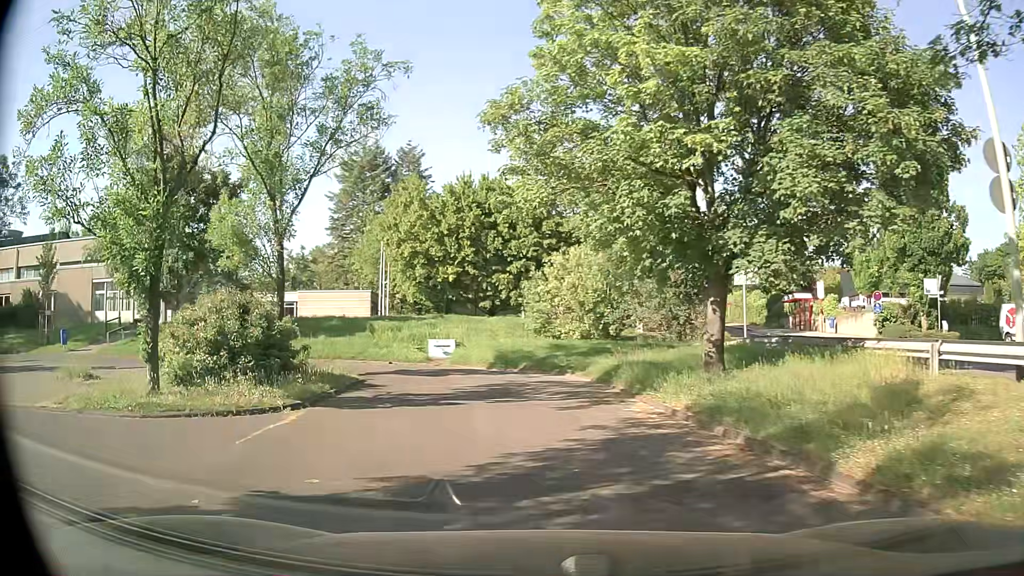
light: Day
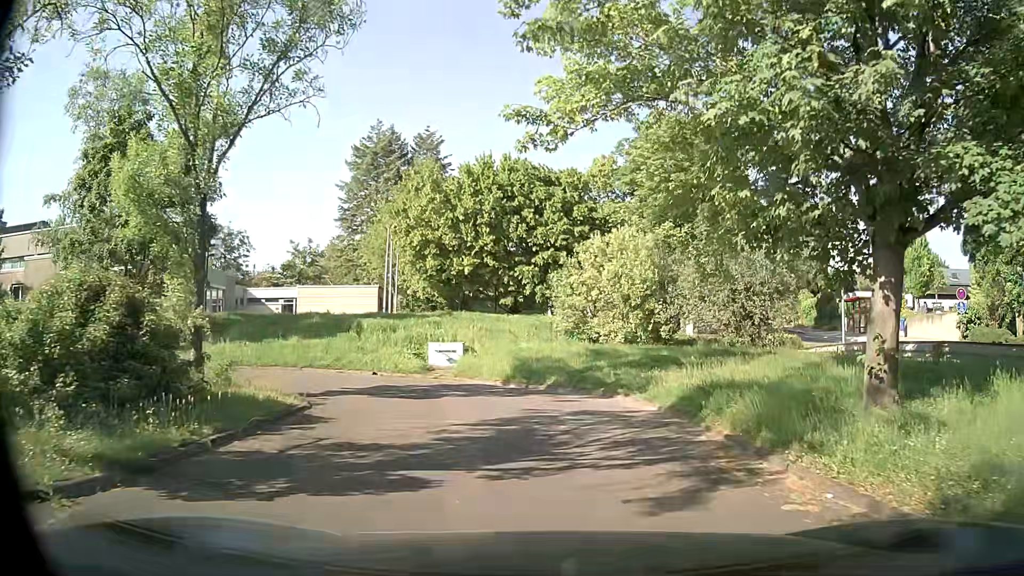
(-0.4, +6.6) m; -4°
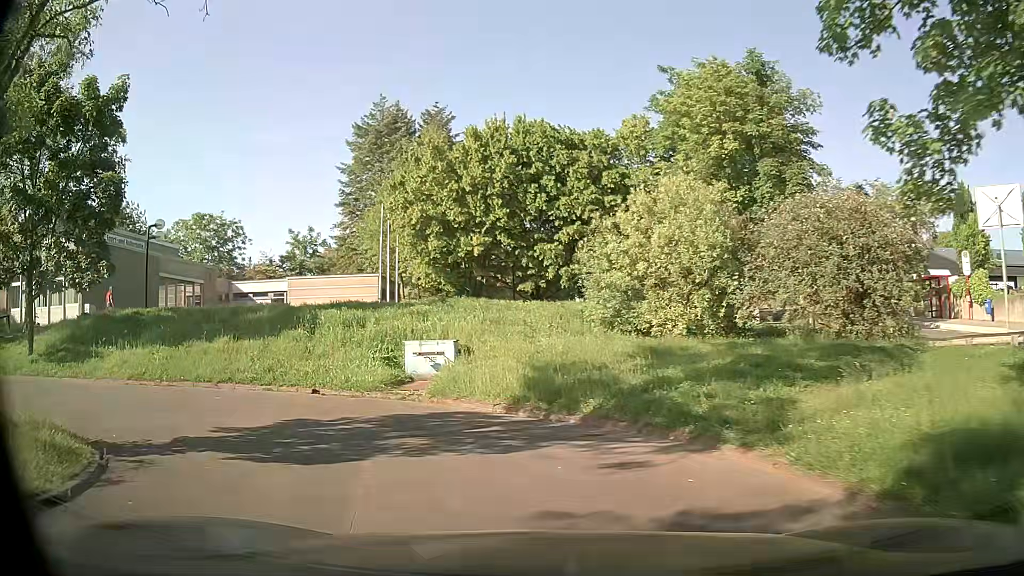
(+0.2, +7.0) m; 0°
